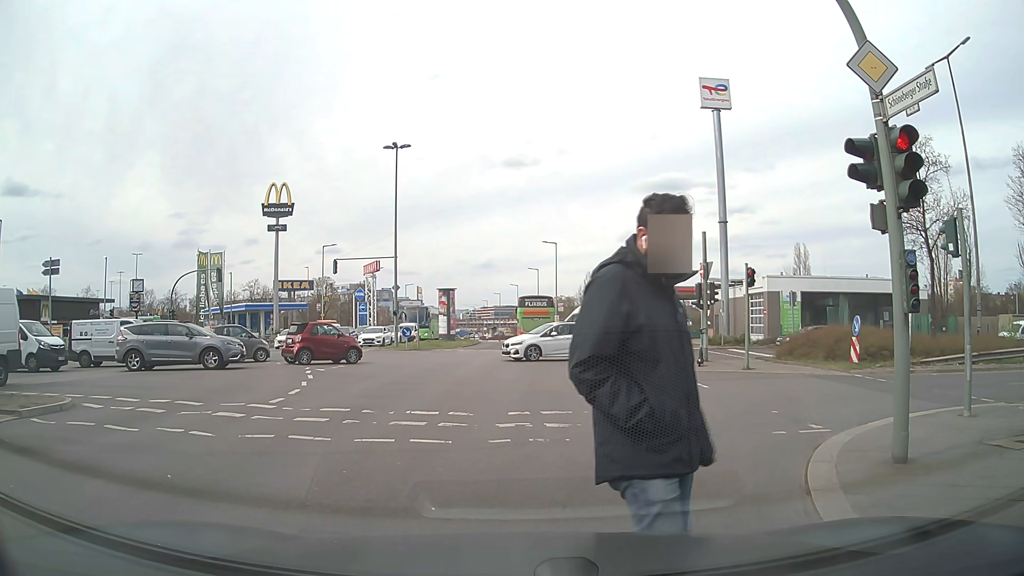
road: secondary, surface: asphalt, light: Day
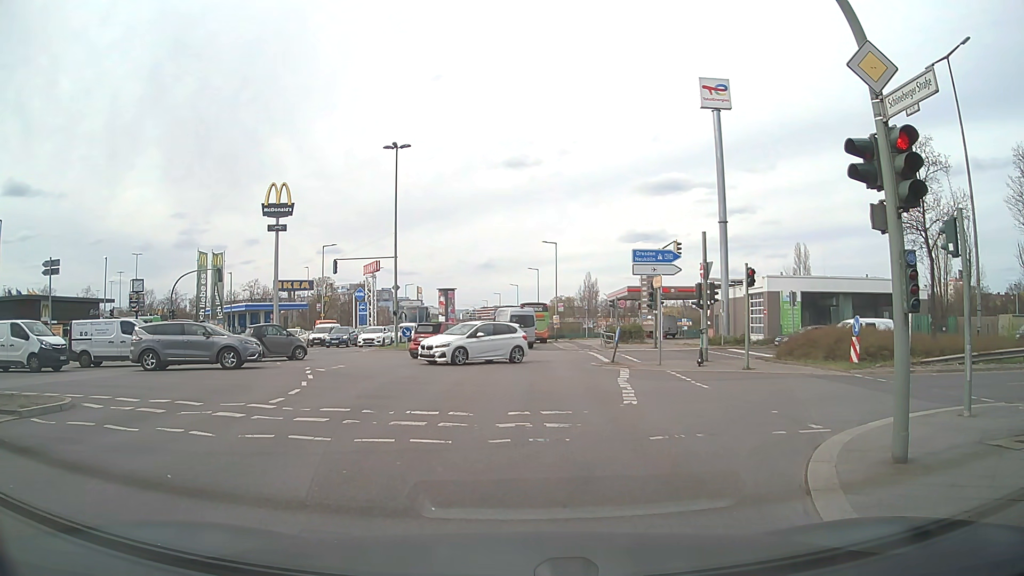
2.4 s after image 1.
(0.0, 0.0) m; 0°
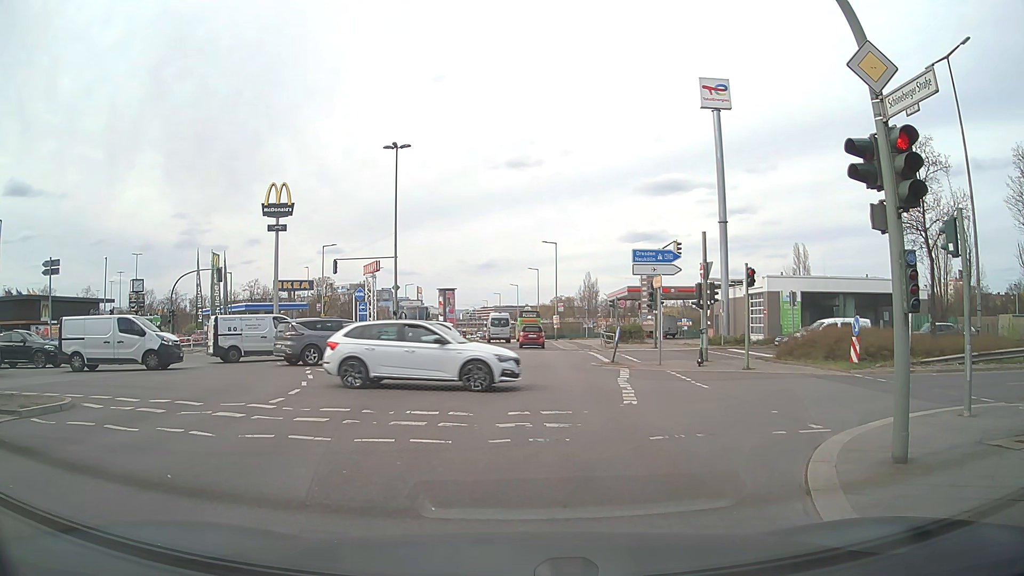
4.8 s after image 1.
(0.0, 0.0) m; 0°
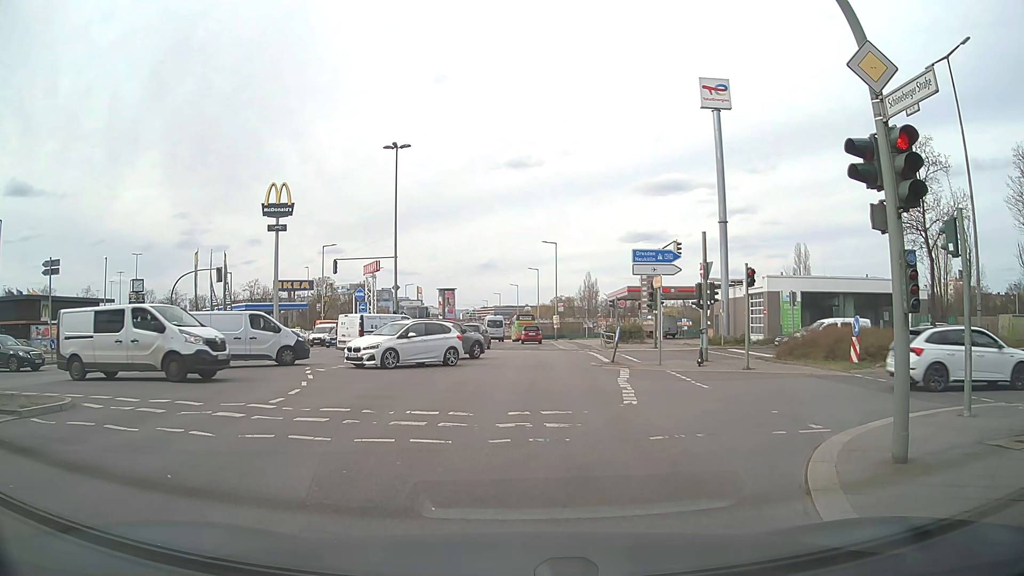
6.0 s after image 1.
(0.0, 0.0) m; 0°
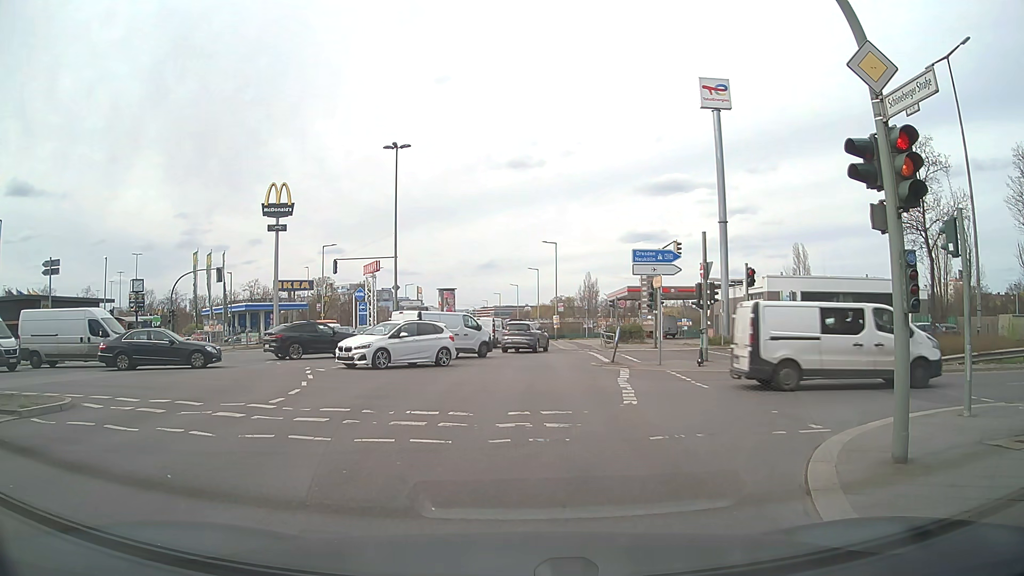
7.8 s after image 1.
(0.0, 0.0) m; 0°
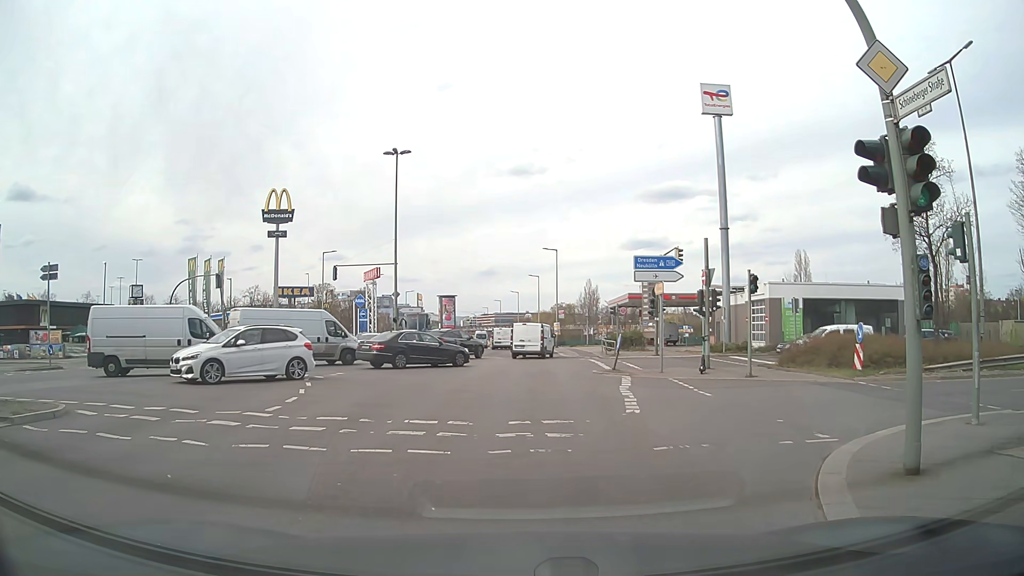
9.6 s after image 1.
(0.0, +0.3) m; 0°
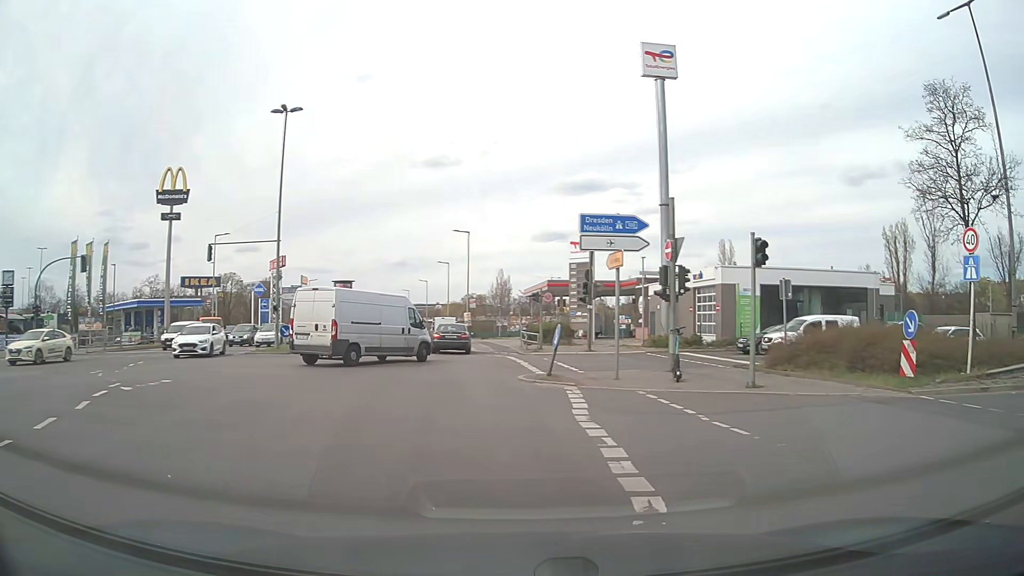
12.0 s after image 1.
(+0.6, +7.4) m; +11°
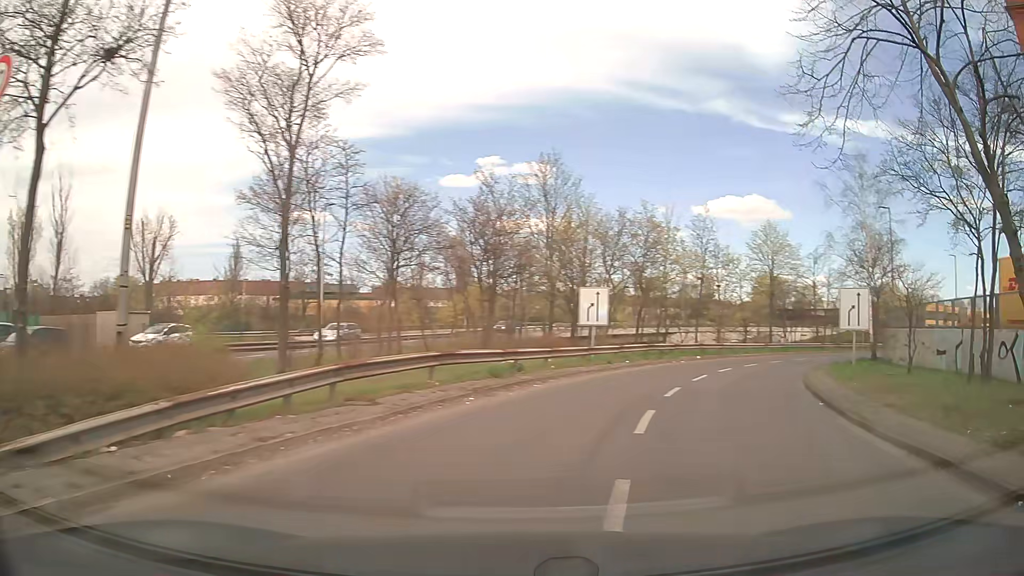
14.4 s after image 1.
(+6.6, +9.0) m; +75°
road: motorway_link
(+2, +10) (+5, +19) (+9, +28) (+14, +37) (+19, +45) (+26, +53) (+34, +59) (+42, +65) (+50, +71) (+58, +76) m
